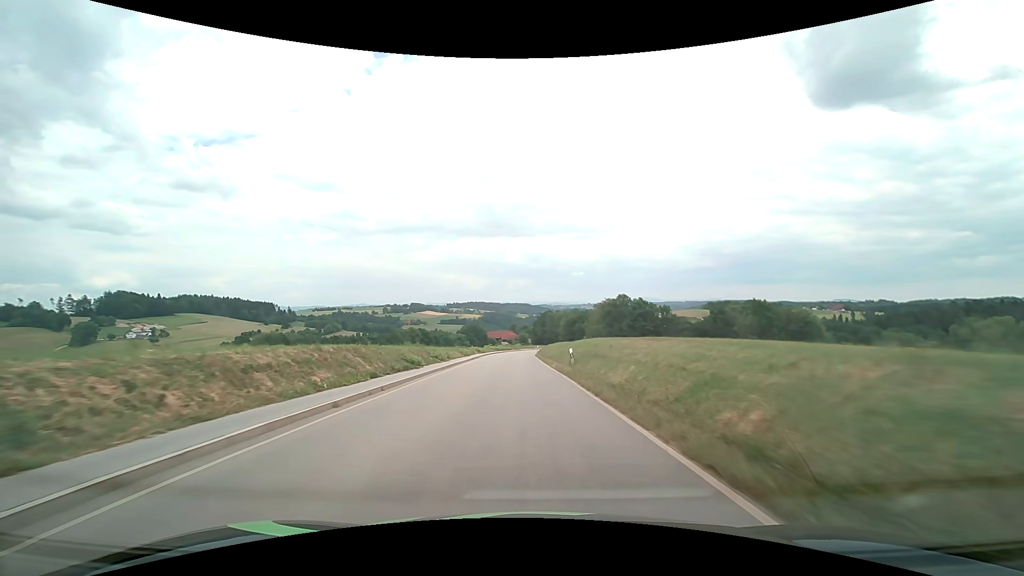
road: secondary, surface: asphalt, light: Day
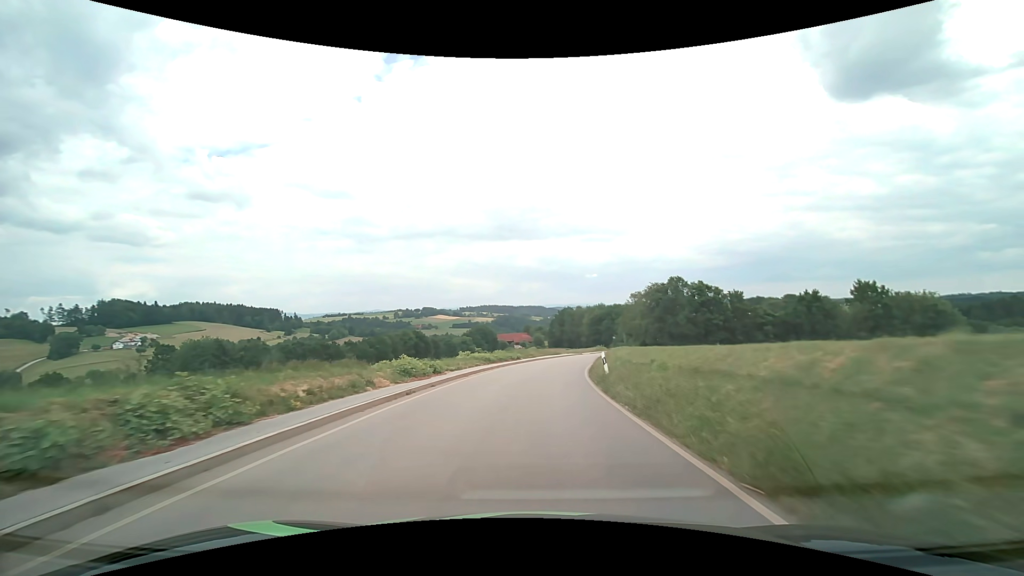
(-1.5, +46.4) m; -2°
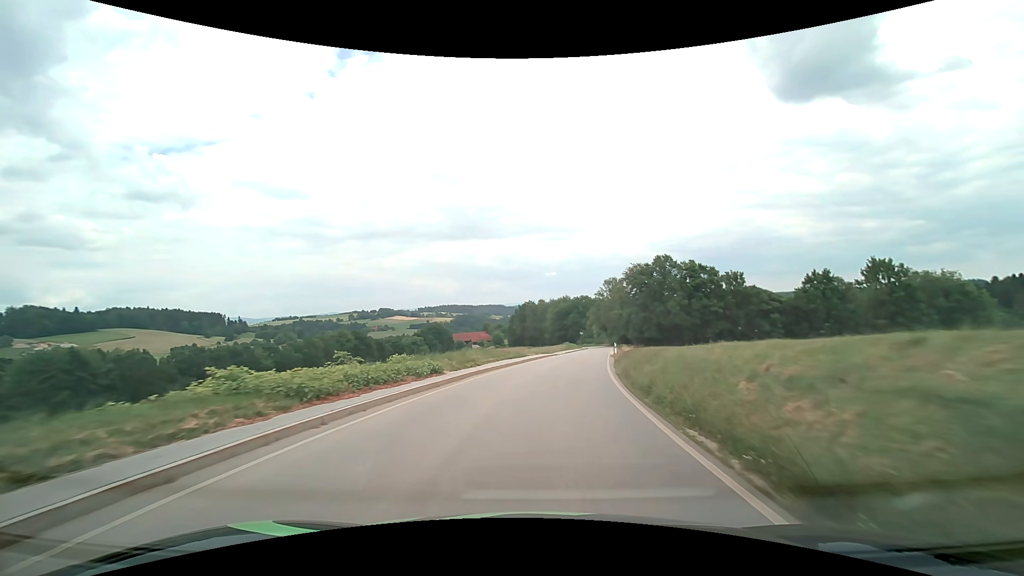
(+0.9, +26.3) m; +4°
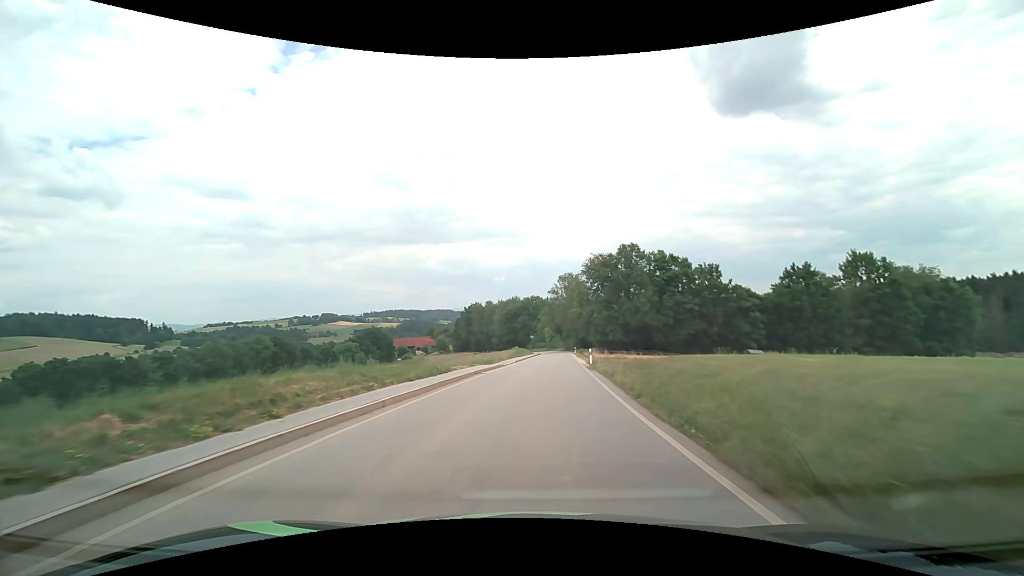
(+0.9, +17.6) m; +6°
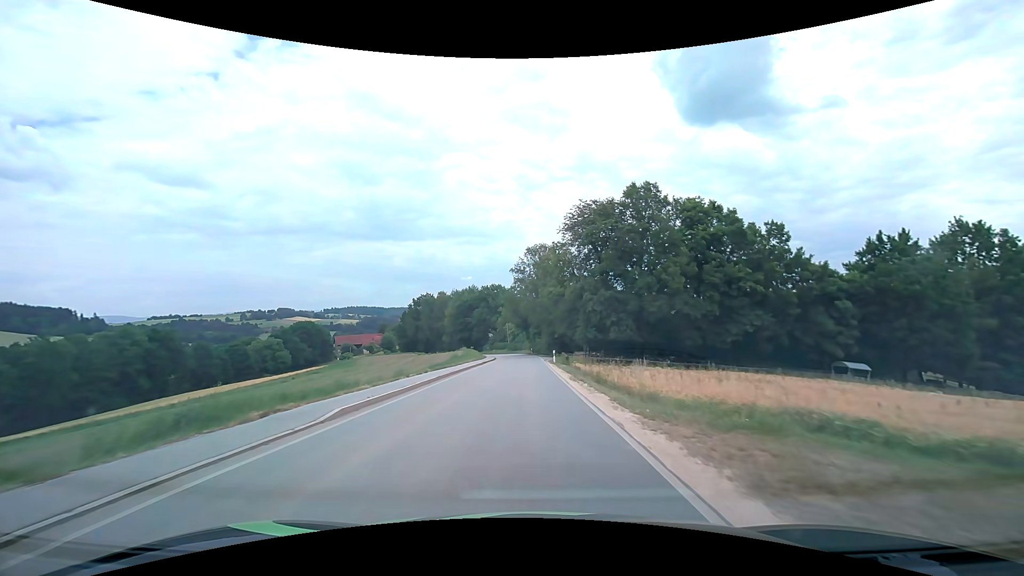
(+2.0, +35.2) m; +4°
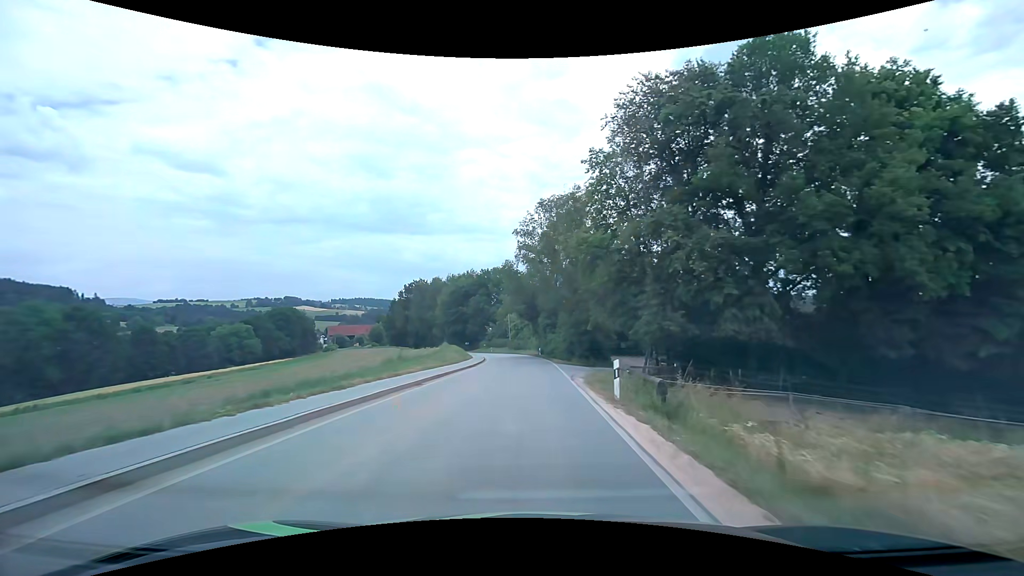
(-0.1, +26.3) m; -1°
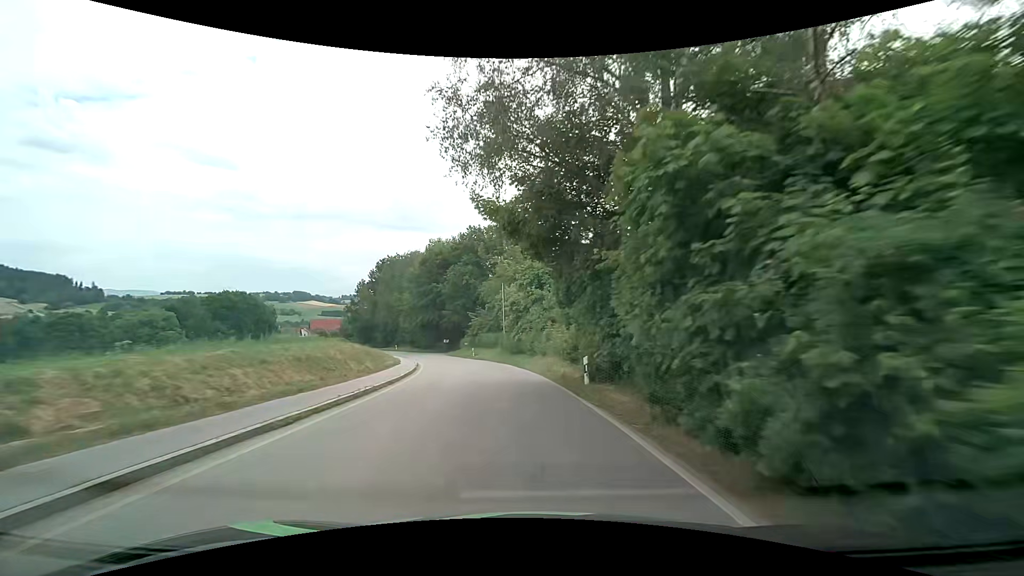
(-0.2, +42.4) m; -1°
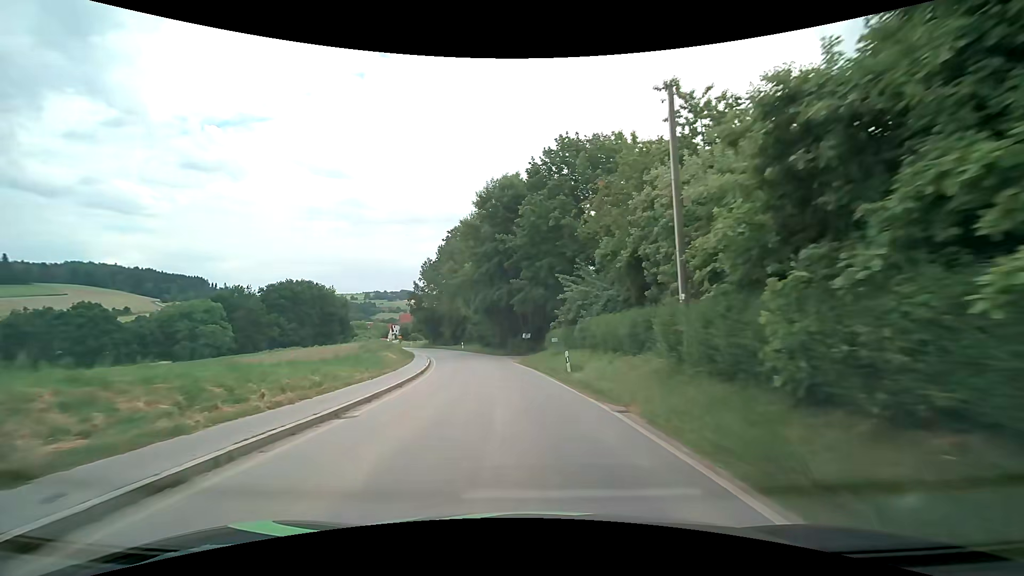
(-3.2, +32.5) m; -11°
(0, +10) (-1, +20) (-2, +30) (-4, +40) (-6, +50) (-9, +59) (-11, +69) (-15, +78) (-18, +88) (-22, +97) m
